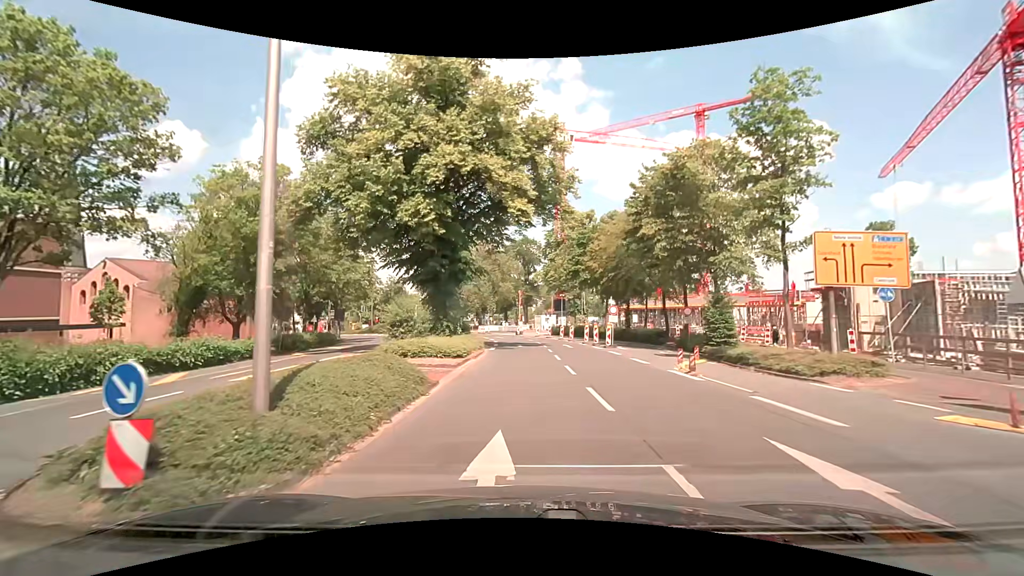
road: tertiary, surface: asphalt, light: Day
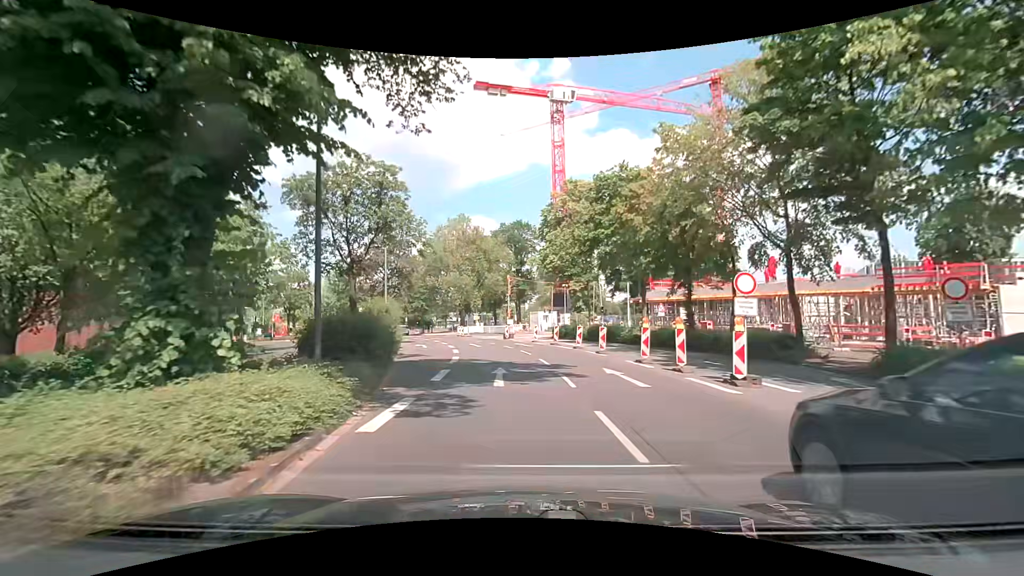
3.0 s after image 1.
(0.0, +21.1) m; +1°
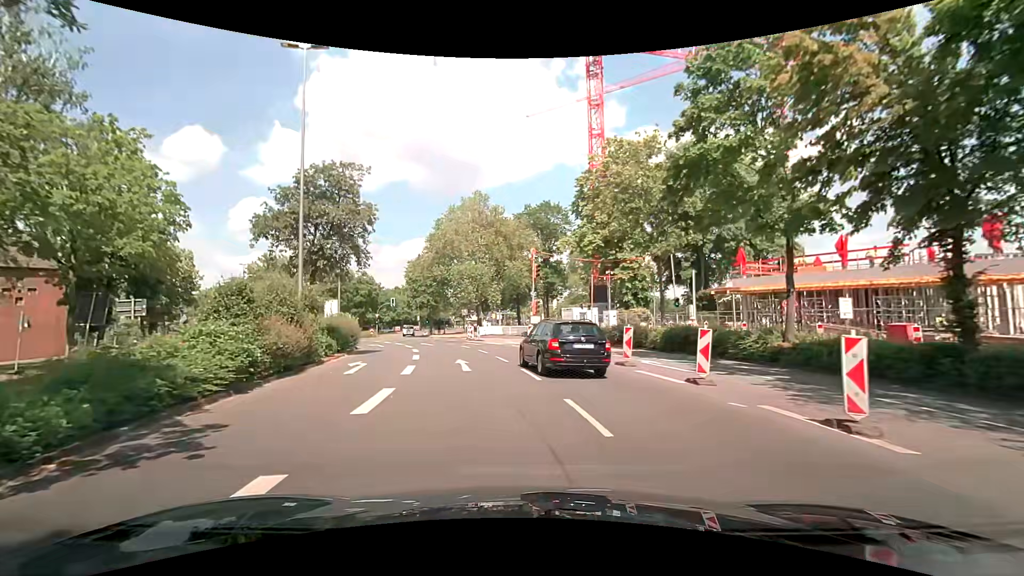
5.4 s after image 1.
(-0.3, +16.9) m; -3°
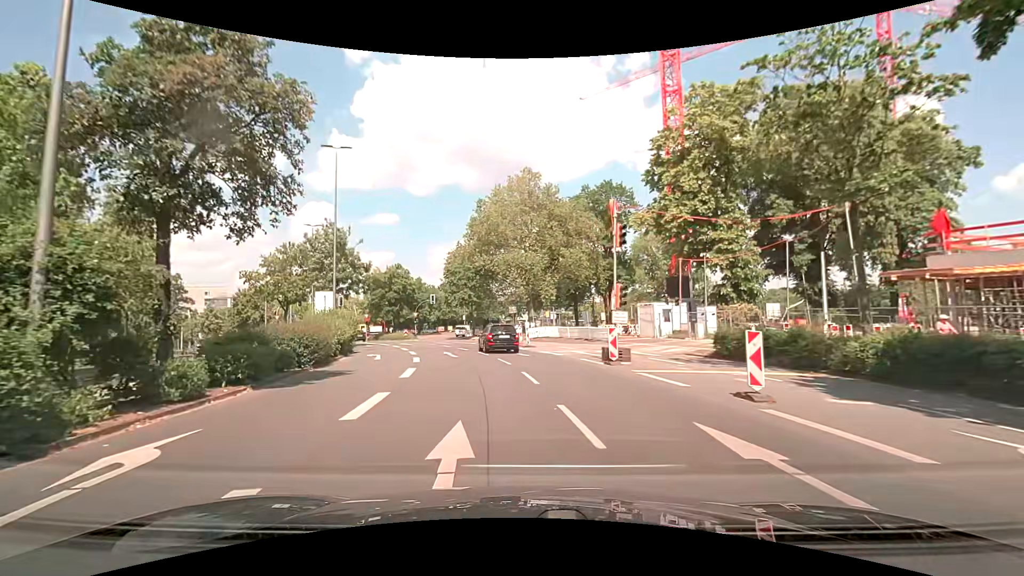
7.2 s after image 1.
(-0.7, +12.3) m; -5°
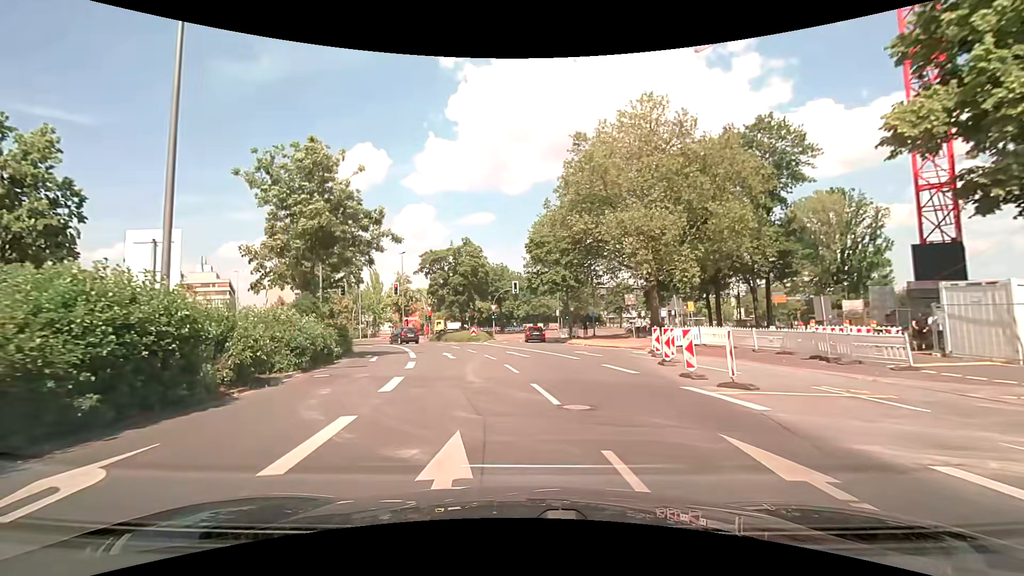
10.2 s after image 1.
(-2.1, +20.6) m; -12°
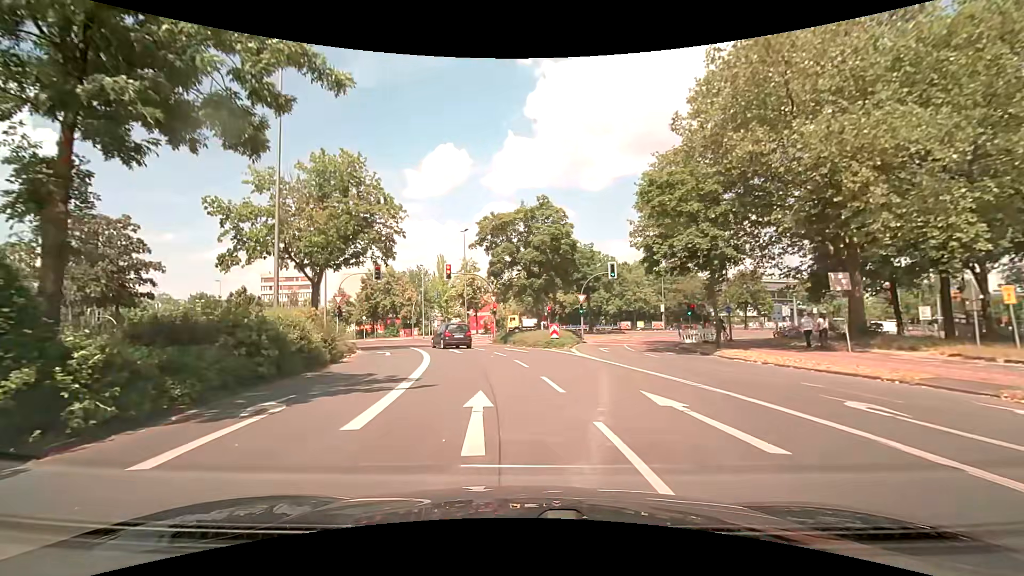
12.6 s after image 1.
(-1.3, +16.2) m; -10°
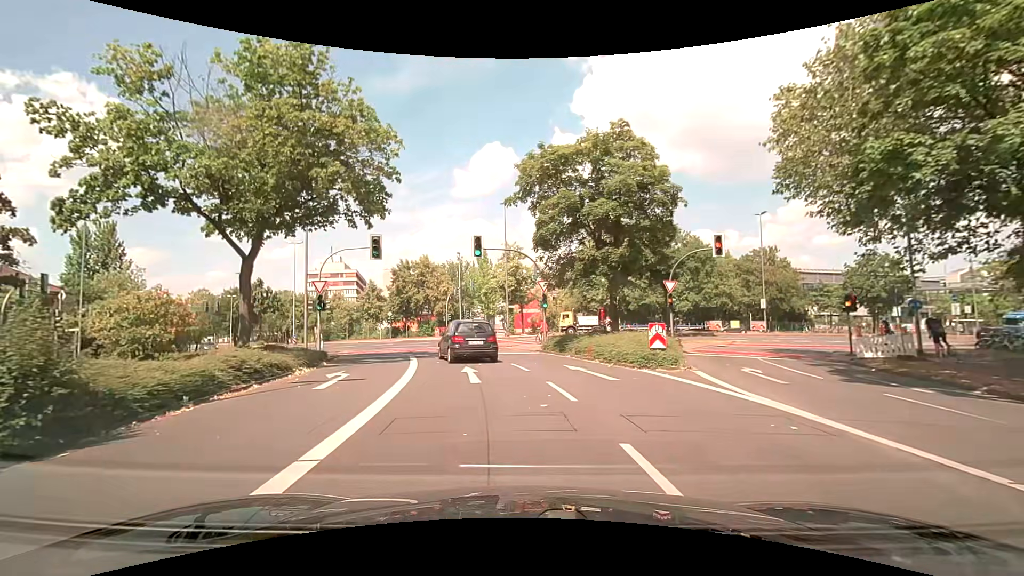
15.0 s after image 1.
(-0.5, +12.9) m; -5°
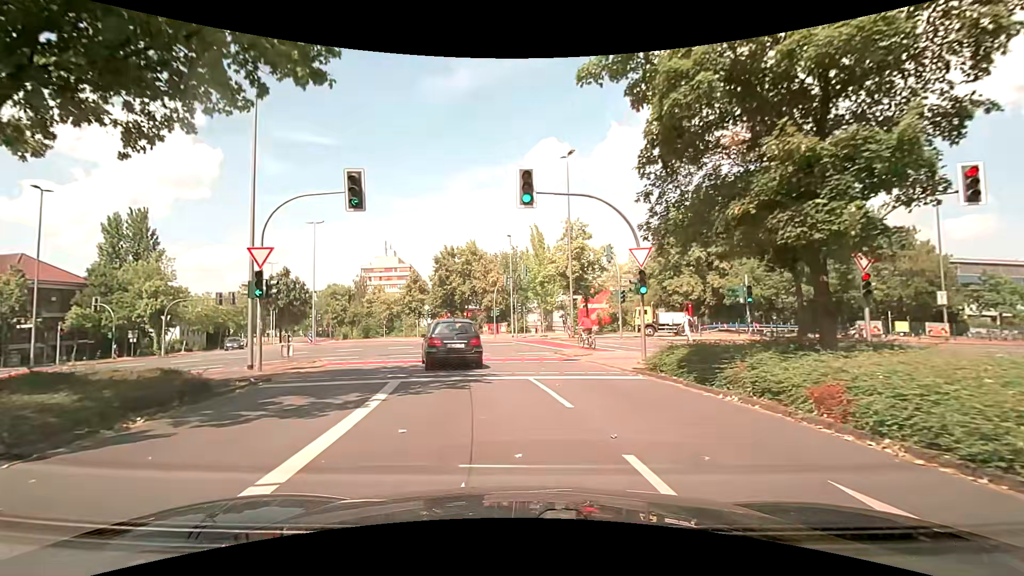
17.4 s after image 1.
(-0.6, +12.2) m; -6°
(0, +10) (-2, +20) (-4, +30) (-8, +39) (-12, +48) (-17, +57) (-23, +65) (-28, +73) (-34, +82) (-39, +90) m
